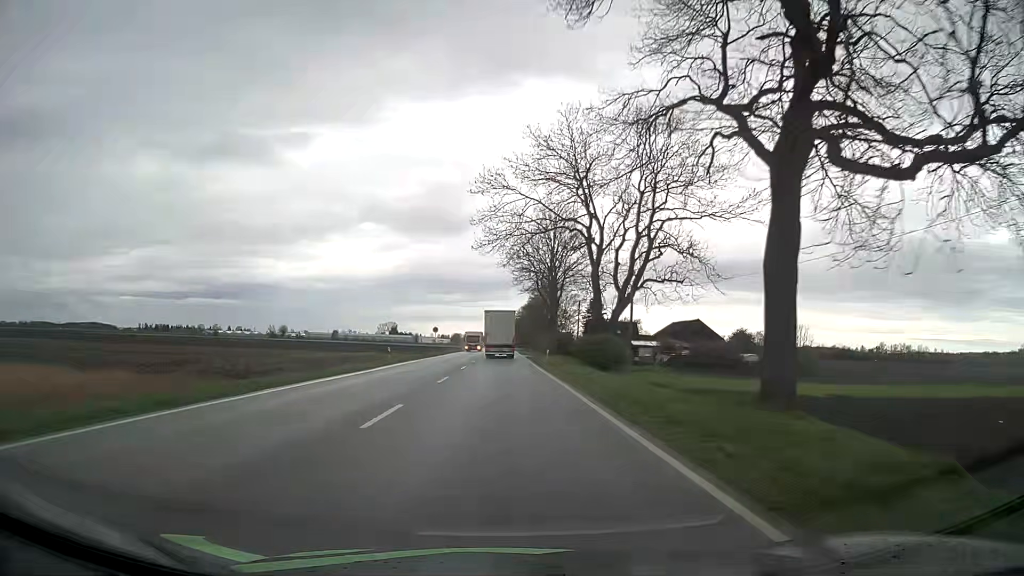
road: primary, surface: asphalt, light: Day
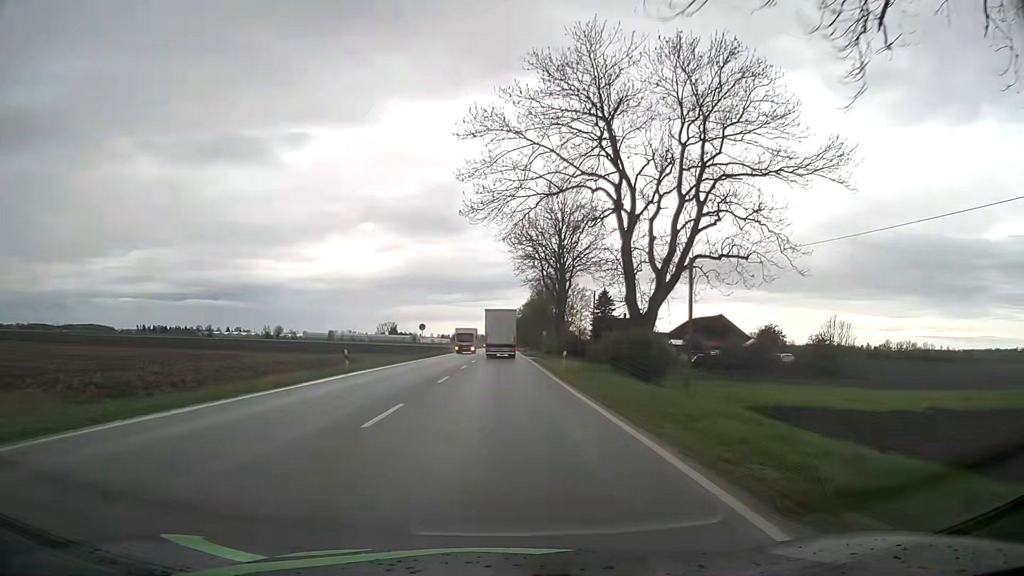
(0.0, +11.9) m; 0°
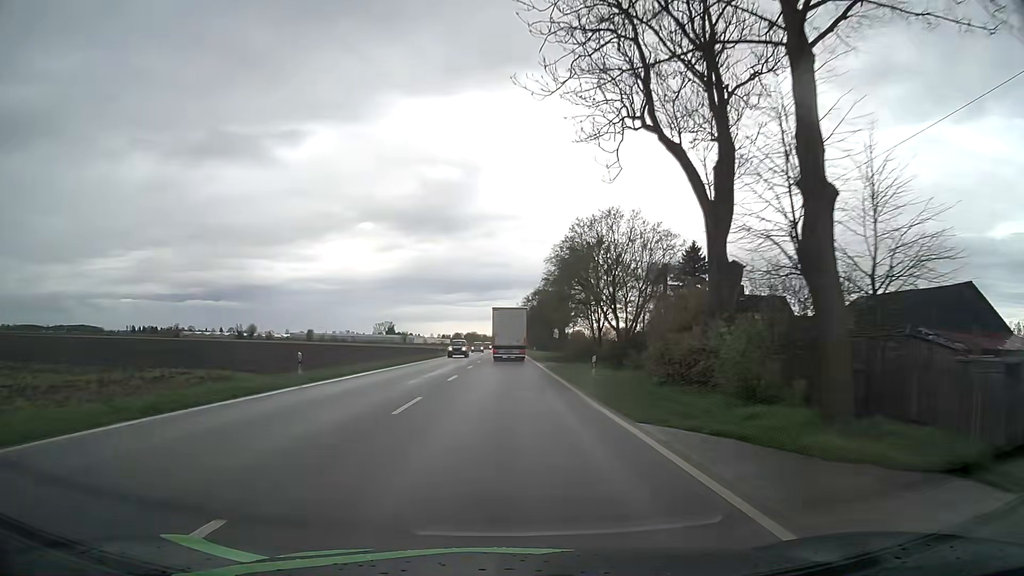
(-0.2, +57.6) m; 0°
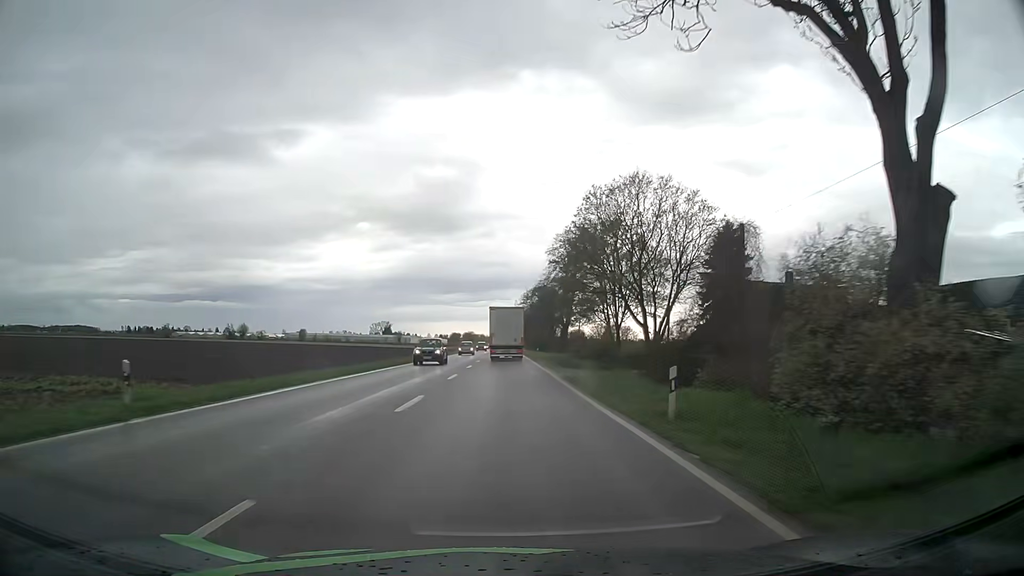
(0.0, +11.3) m; 0°
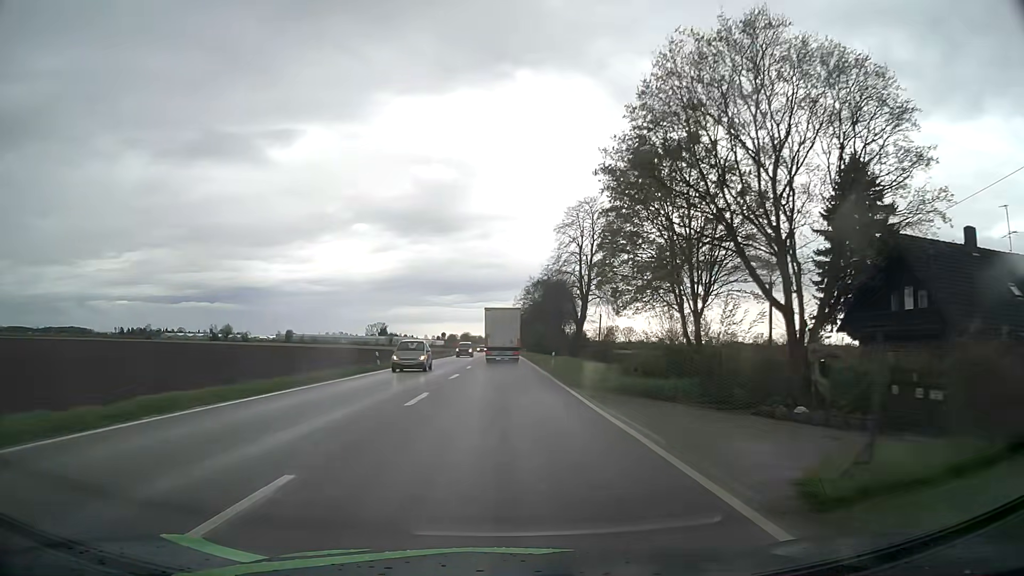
(+0.1, +22.4) m; 0°
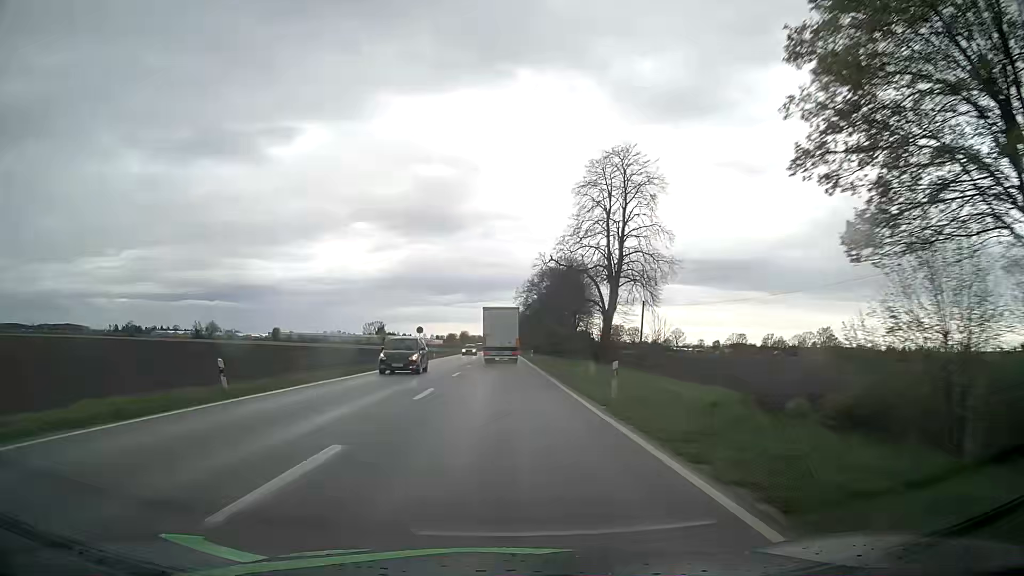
(0.0, +22.3) m; 0°
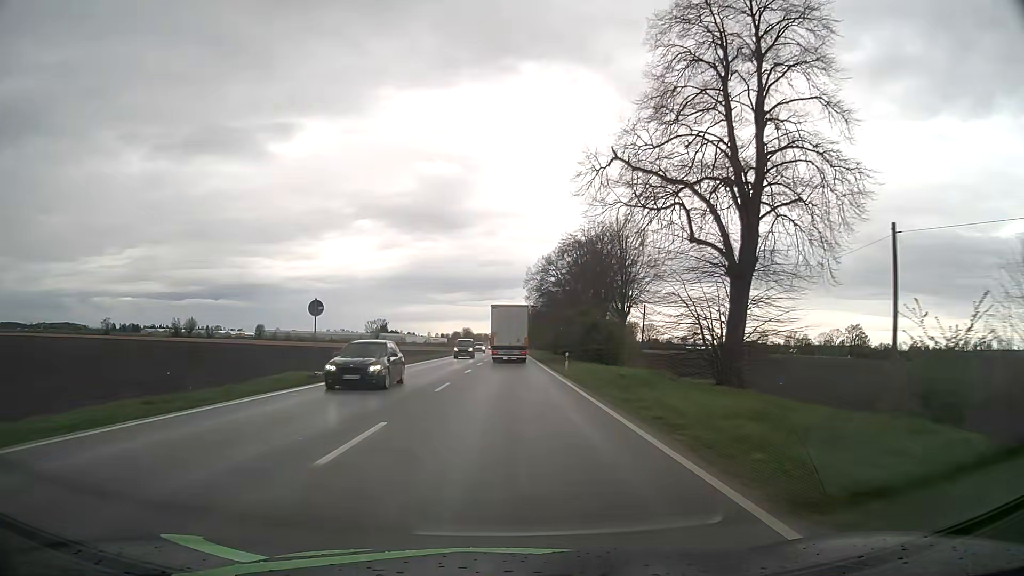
(-0.3, +33.3) m; -1°
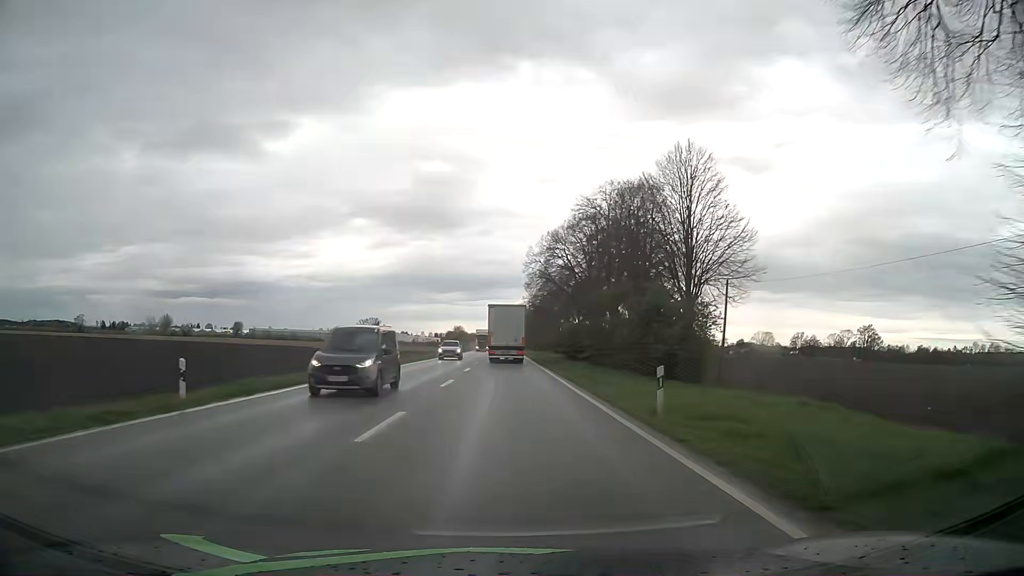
(0.0, +22.1) m; 0°
